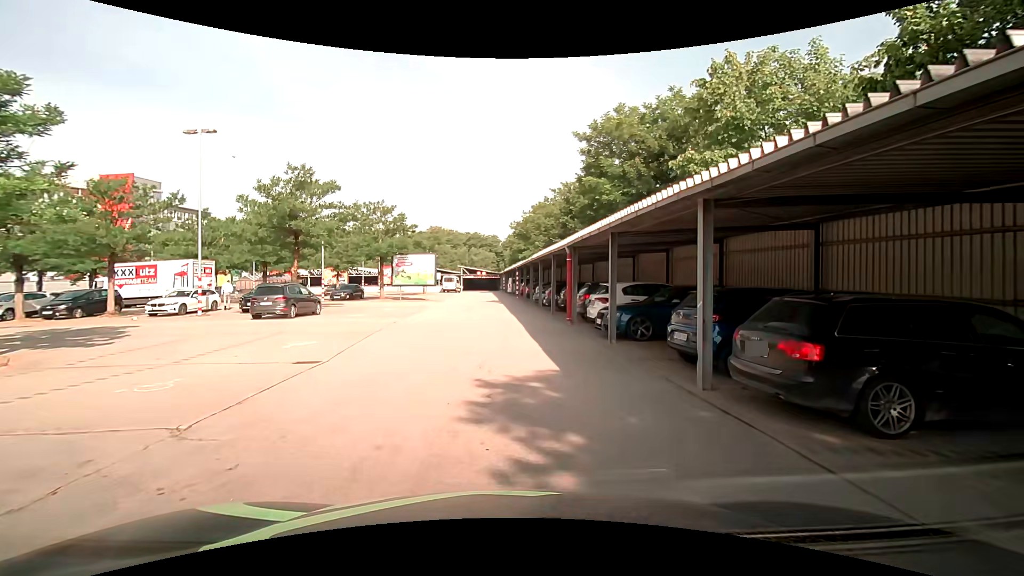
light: Day
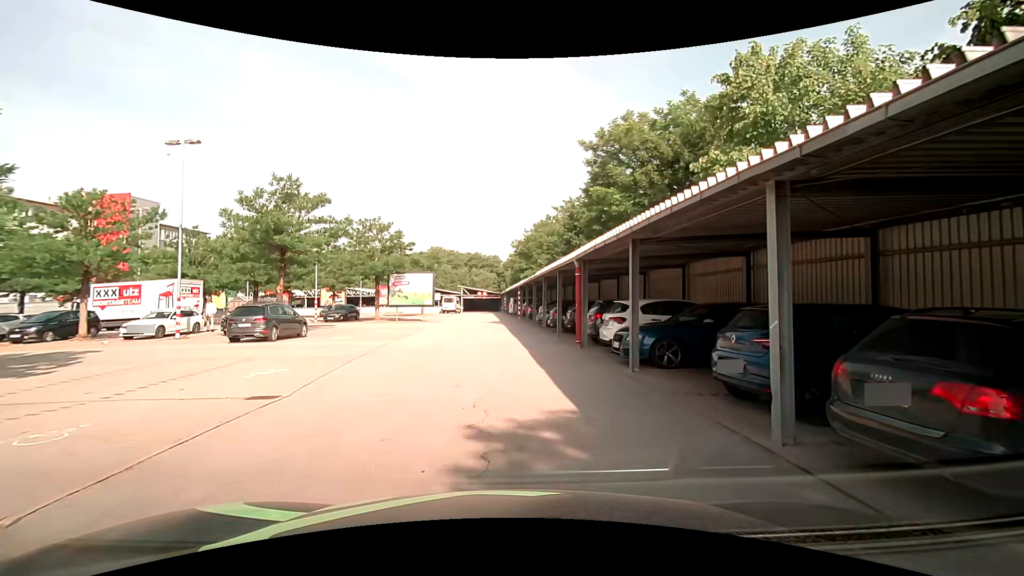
(0.0, +2.0) m; -2°
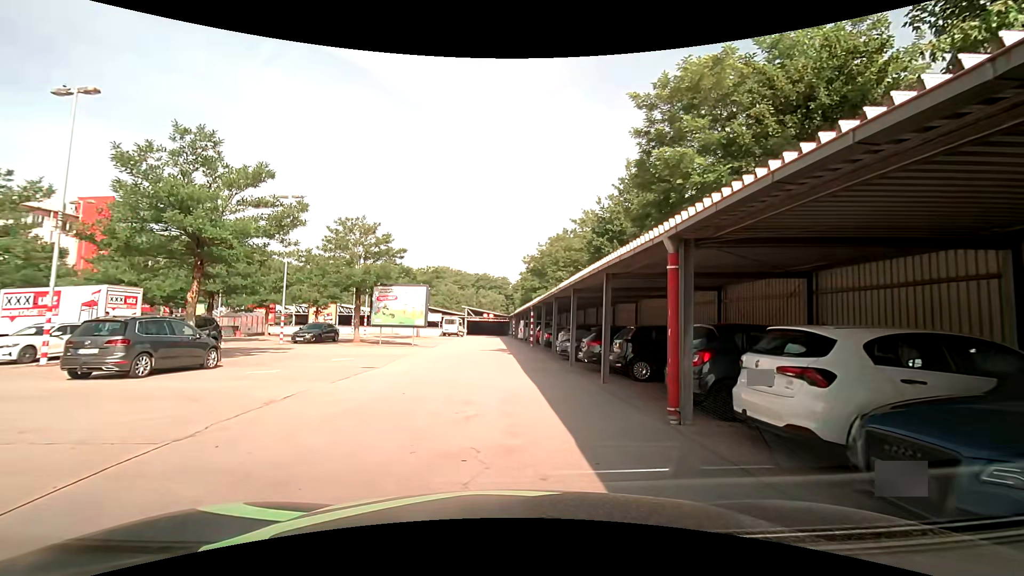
(+0.2, +7.9) m; +1°
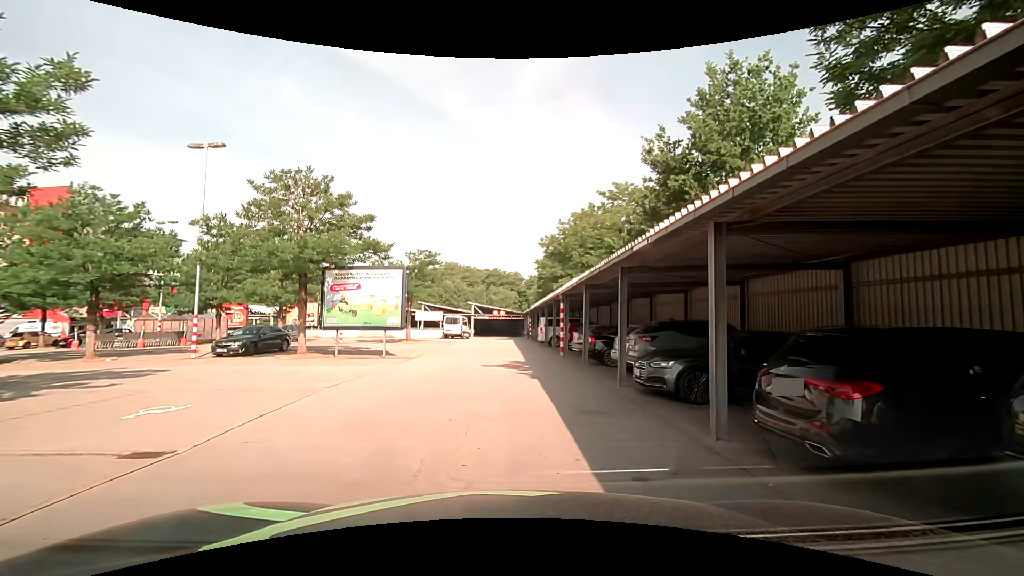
(0.0, +11.0) m; -1°
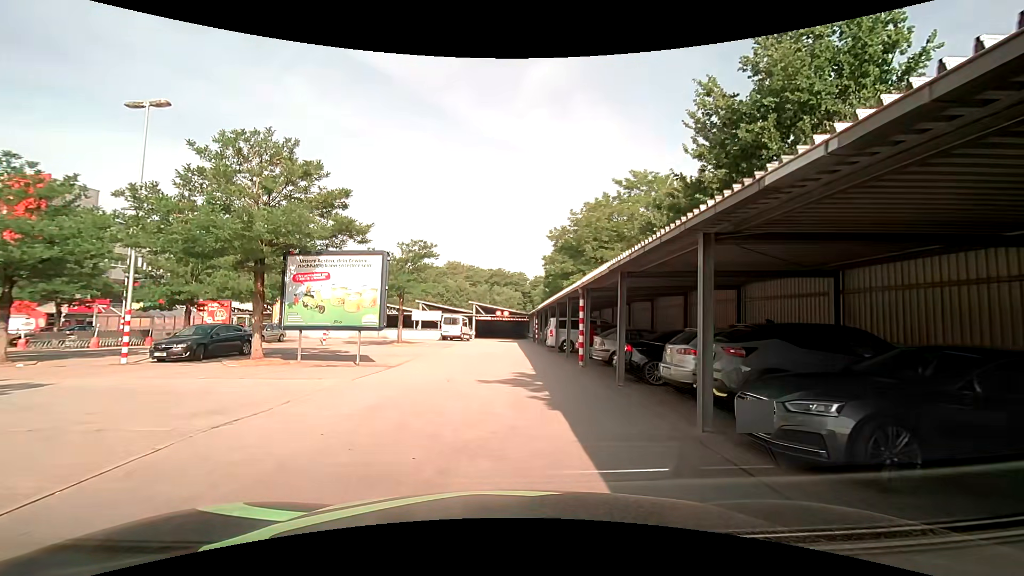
(0.0, +4.4) m; 0°
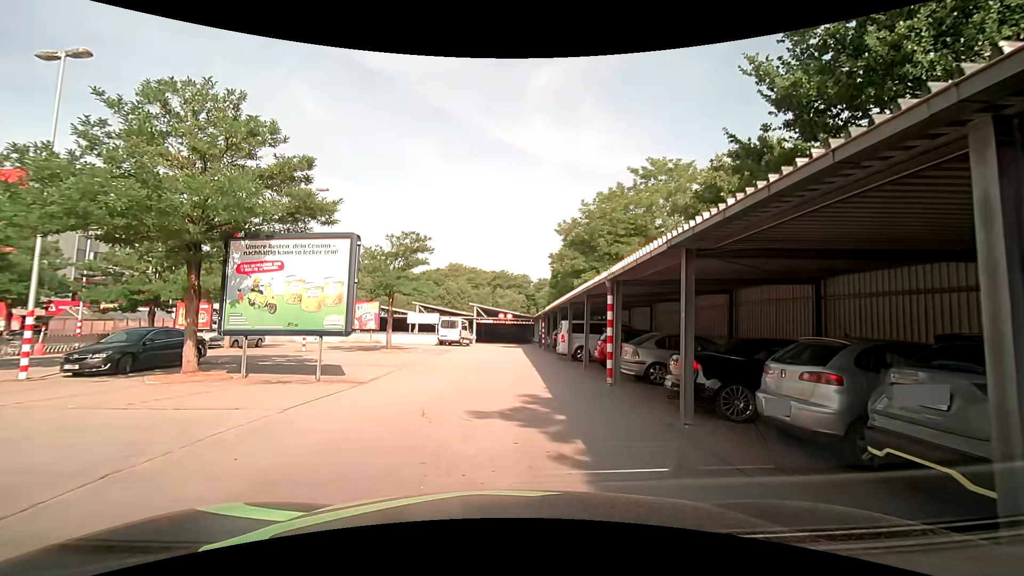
(-0.1, +4.0) m; -1°
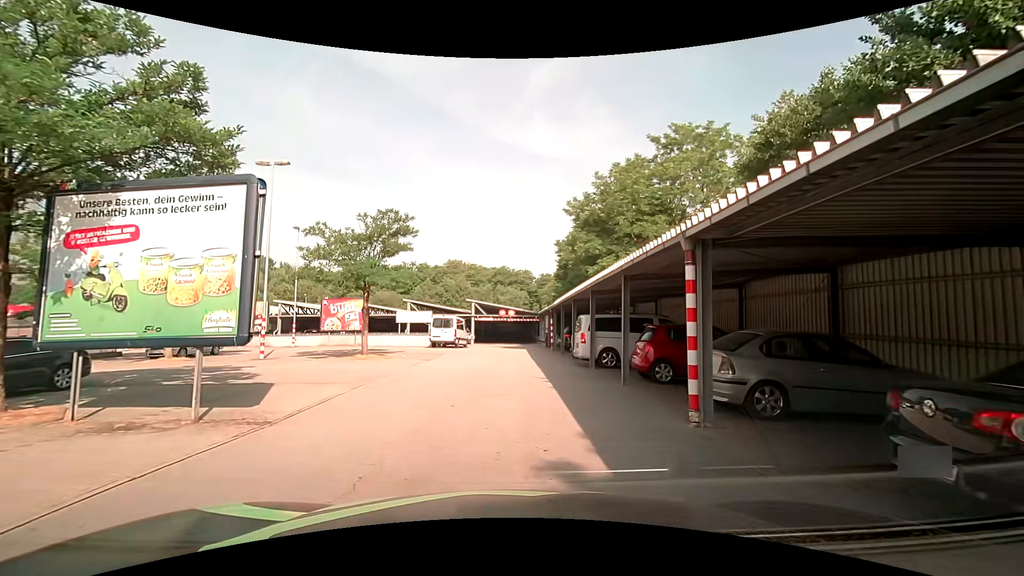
(0.0, +5.5) m; -1°
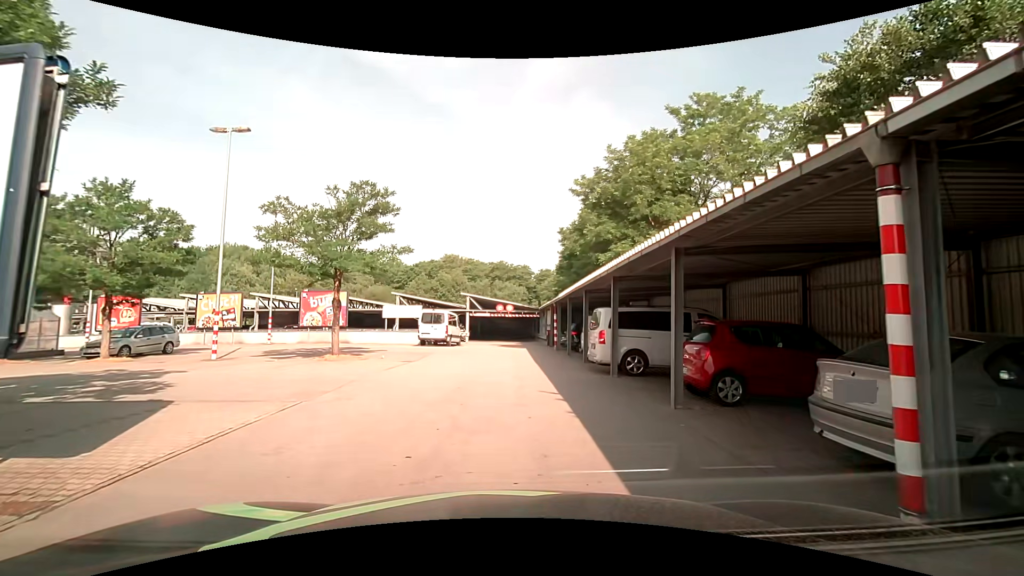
(+0.1, +3.9) m; 0°
